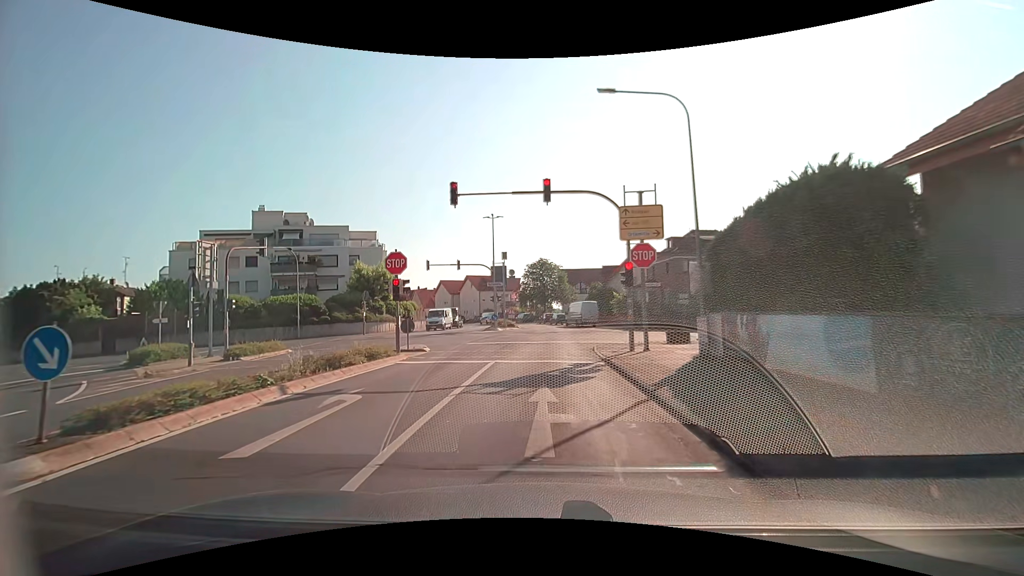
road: secondary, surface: asphalt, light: Day
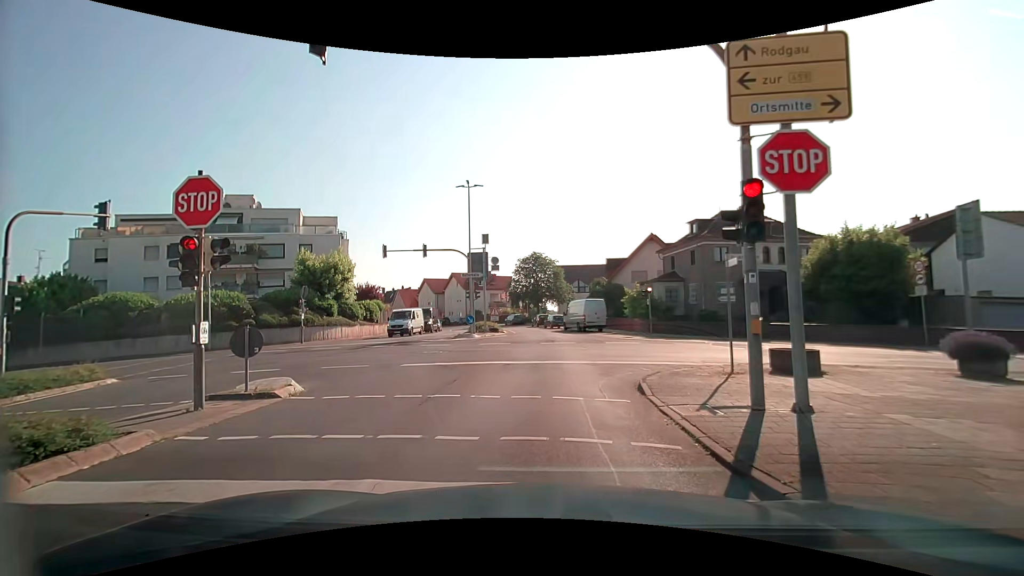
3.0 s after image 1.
(+0.1, +10.3) m; -1°
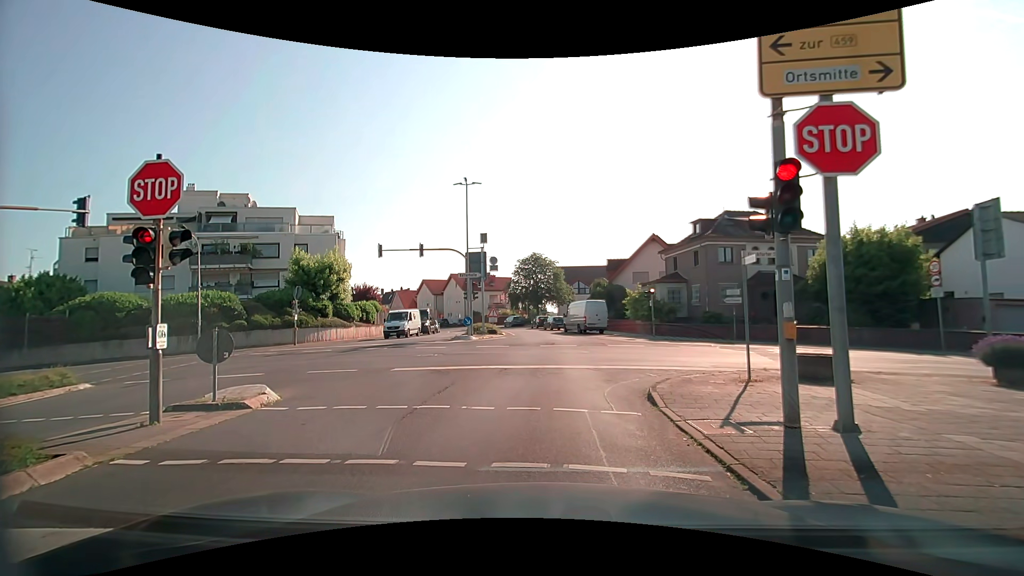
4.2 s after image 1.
(0.0, +0.8) m; 0°
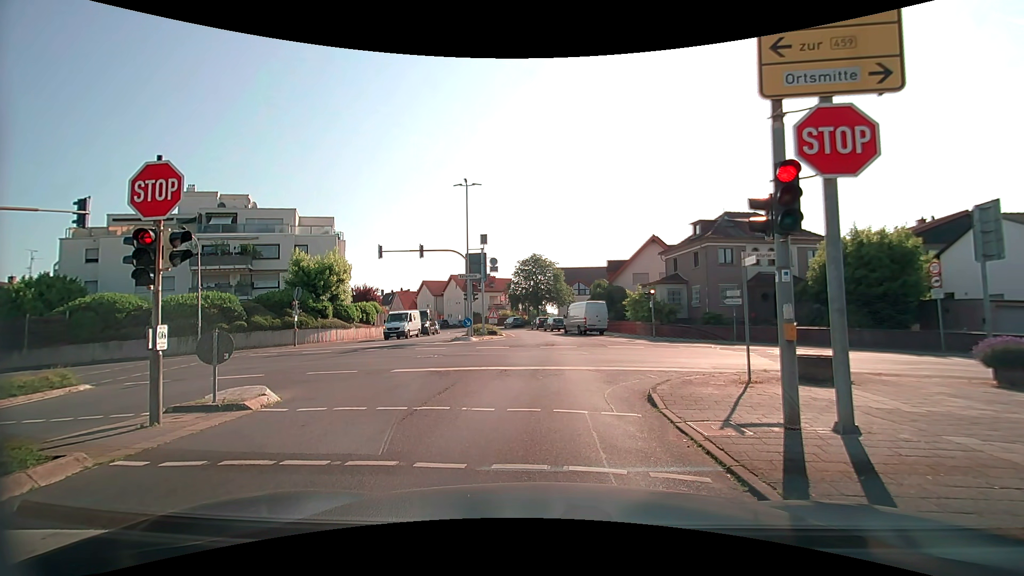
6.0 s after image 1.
(0.0, +0.1) m; 0°
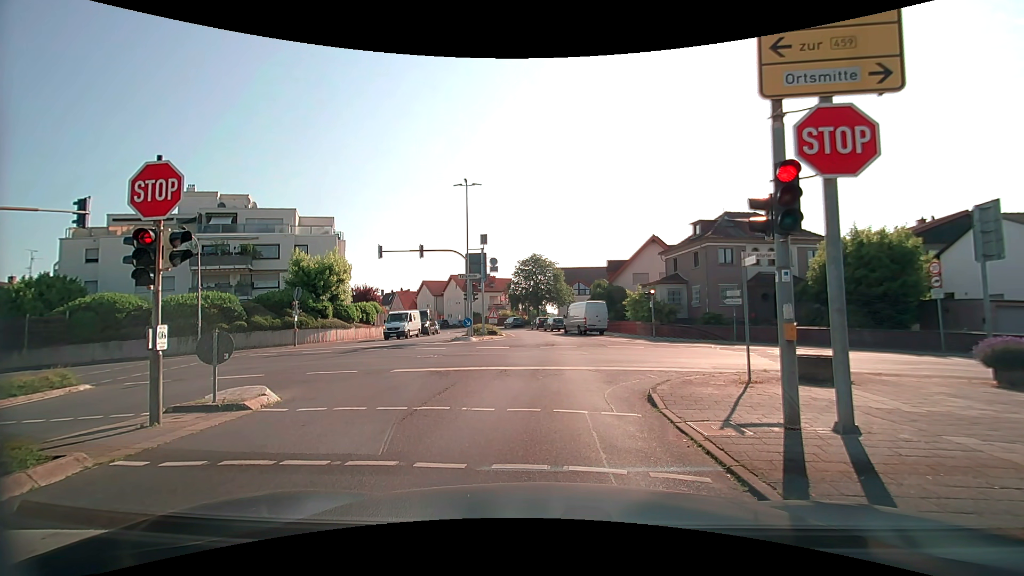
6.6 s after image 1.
(0.0, 0.0) m; 0°
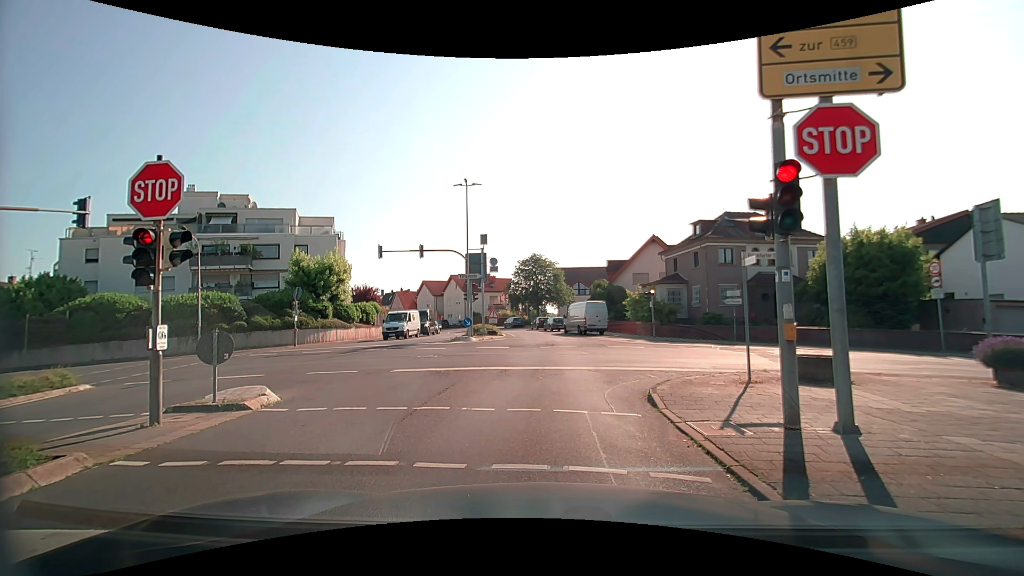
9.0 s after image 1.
(0.0, 0.0) m; 0°
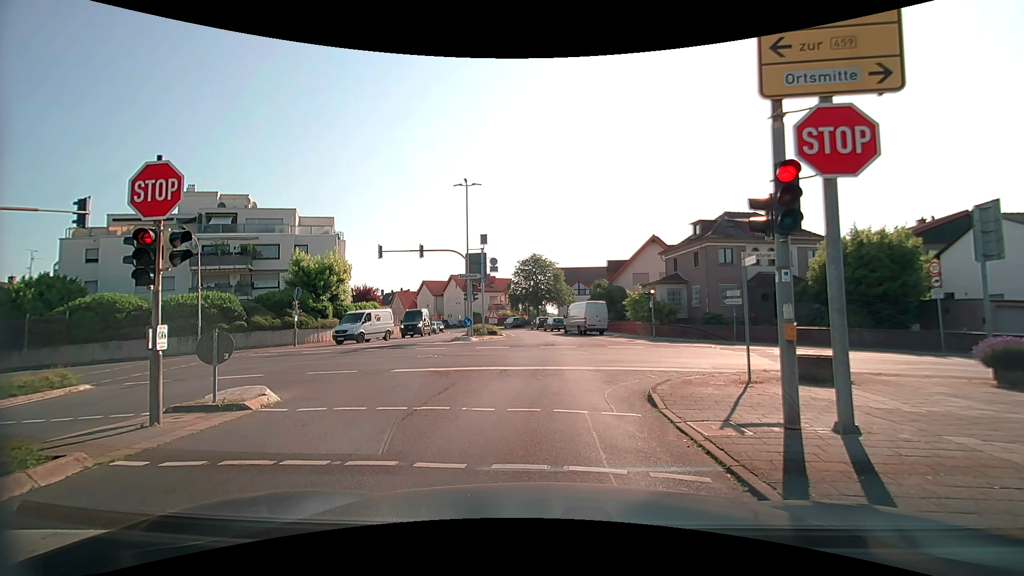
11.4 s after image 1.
(0.0, 0.0) m; 0°
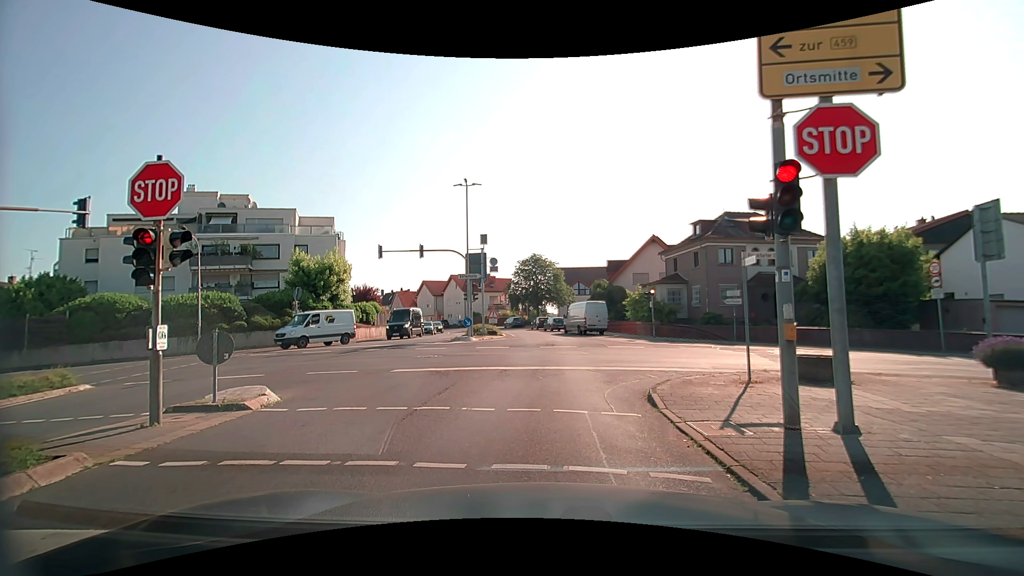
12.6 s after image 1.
(0.0, 0.0) m; 0°
(0, +10) (+1, +20) (+1, +30) (+1, +40) (-1, +50) (-2, +60) (-5, +69) (-9, +79) (-13, +88) (-18, +96) m
